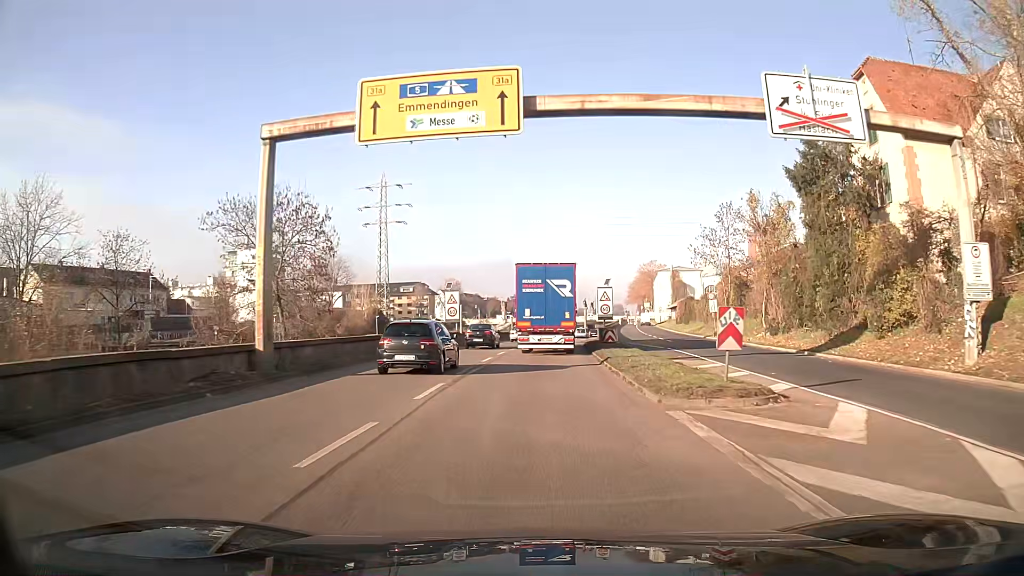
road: trunk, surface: asphalt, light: Day
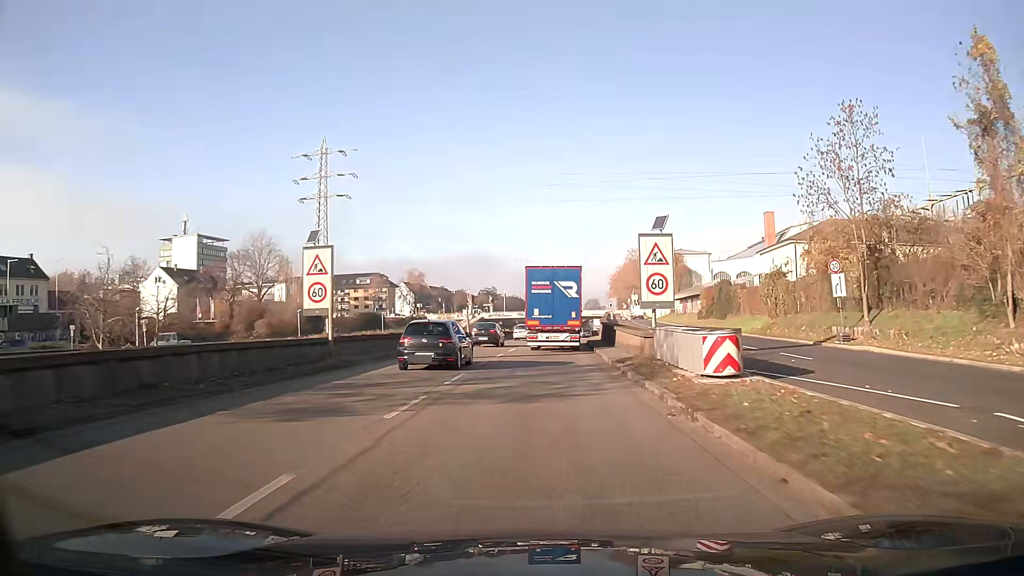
(+0.6, +27.7) m; +3°
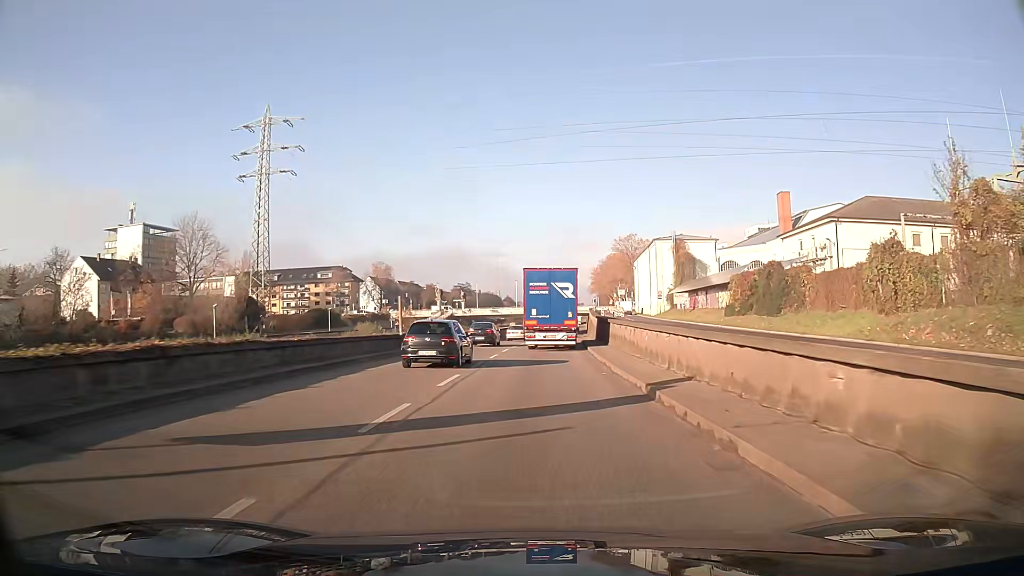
(+0.3, +18.9) m; +2°
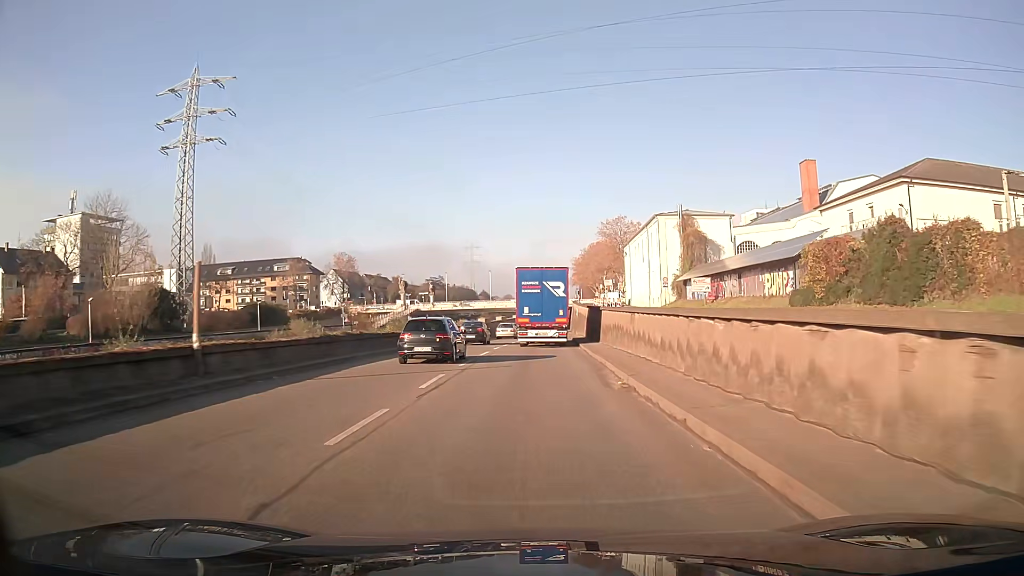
(+0.3, +19.2) m; +2°
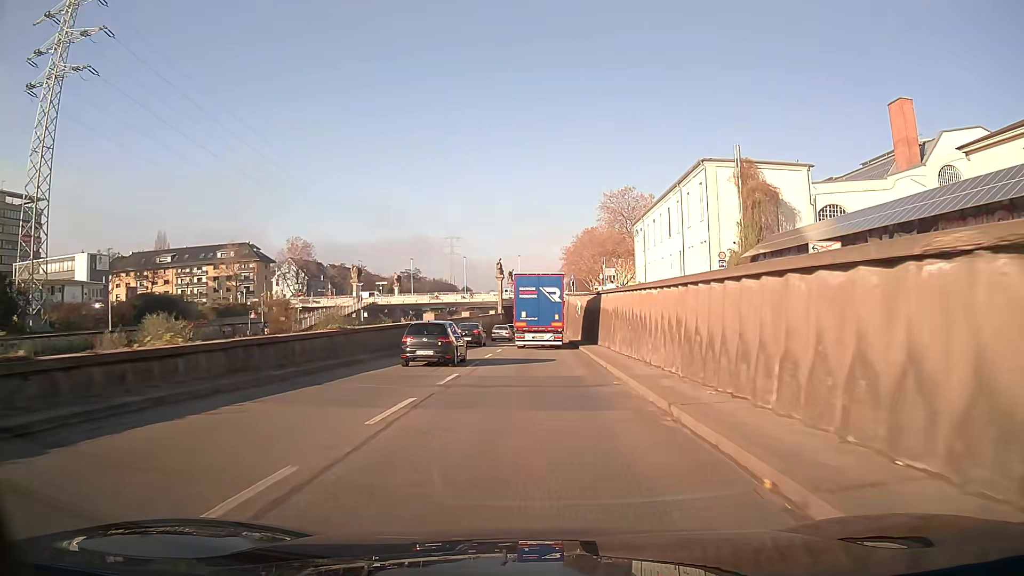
(+0.4, +29.2) m; +1°
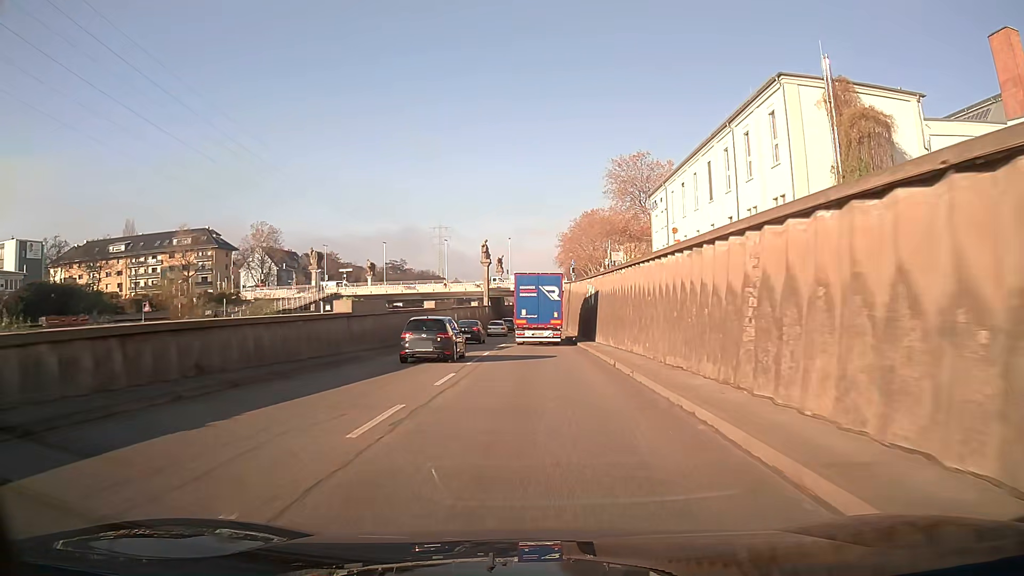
(+0.1, +19.7) m; 0°
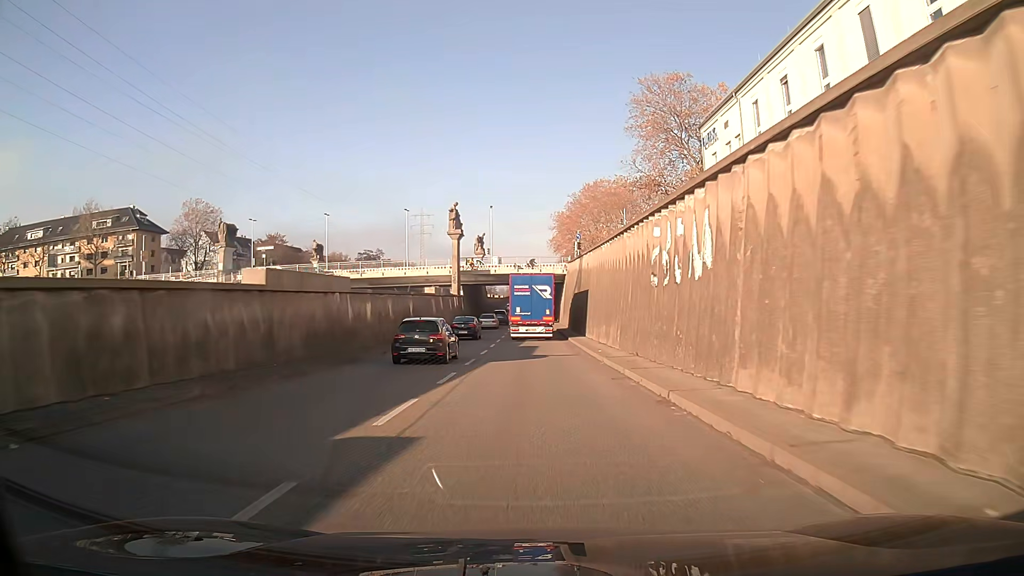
(+0.2, +29.3) m; +1°
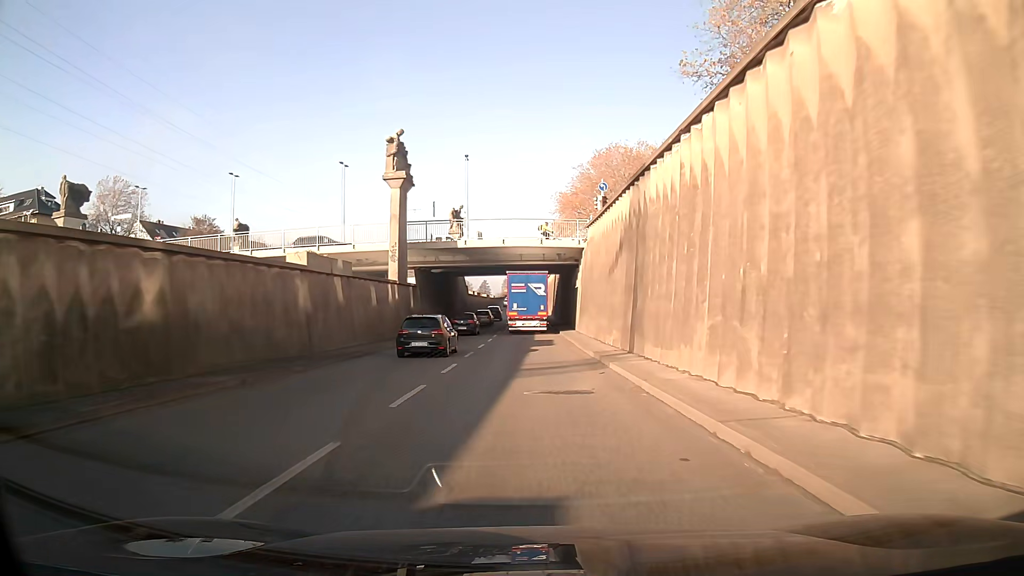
(+0.1, +28.6) m; 0°
(0, +10) (0, +20) (0, +30) (0, +40) (0, +50) (0, +60) (0, +70) (0, +80) (0, +90) (0, +100) m
